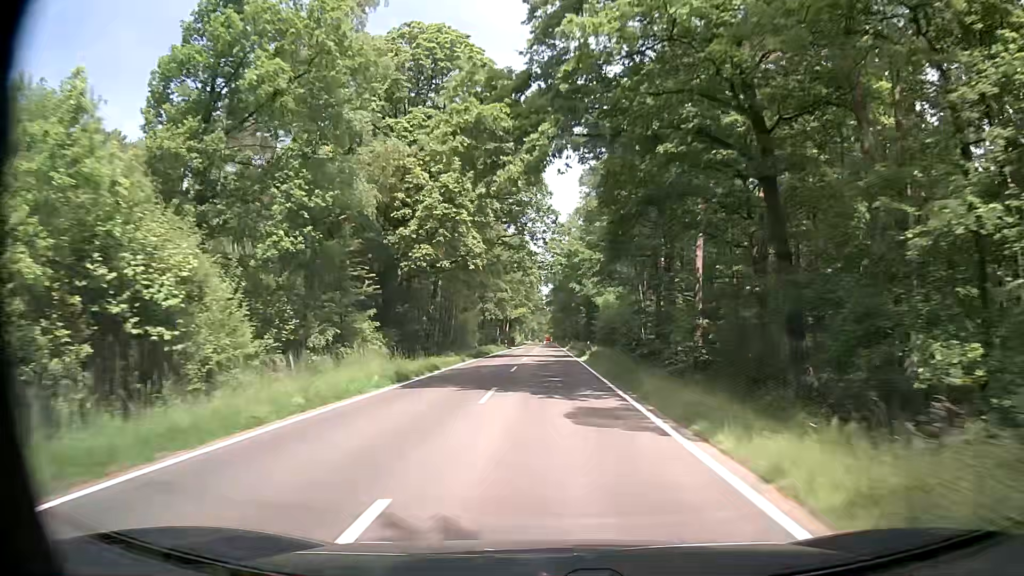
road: tertiary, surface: asphalt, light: Day
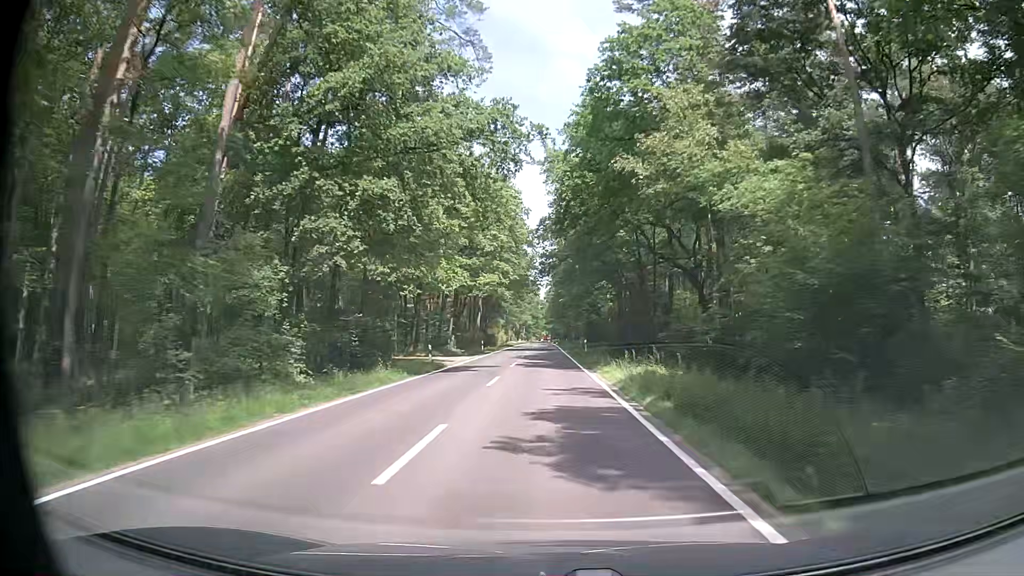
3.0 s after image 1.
(+0.4, +54.9) m; +1°
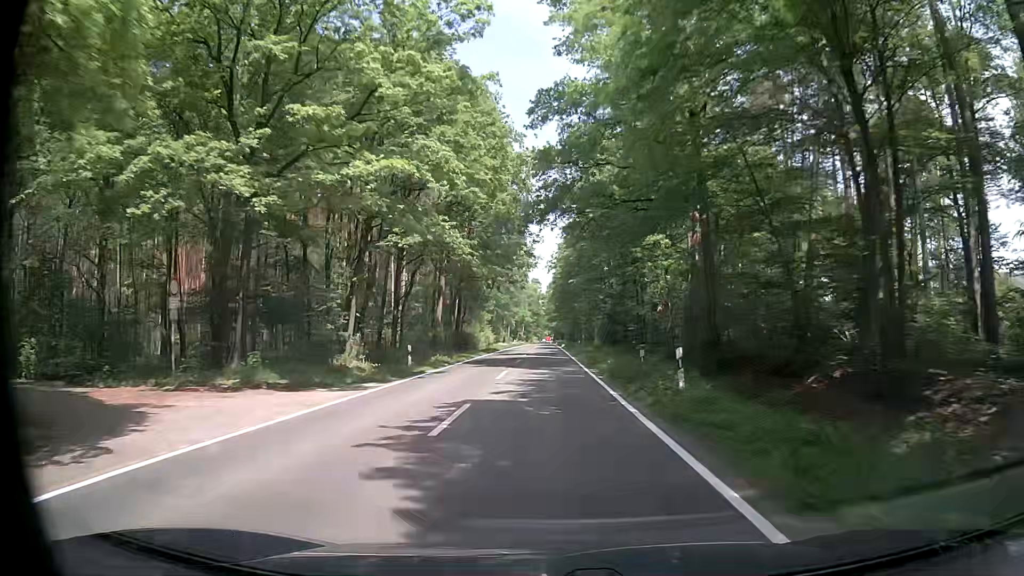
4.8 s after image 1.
(-0.4, +32.9) m; -1°
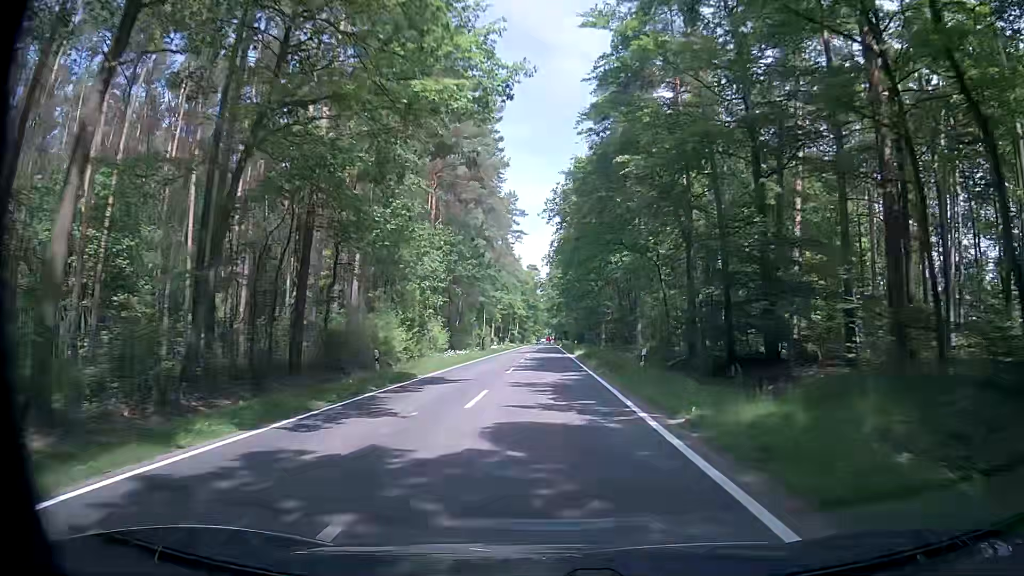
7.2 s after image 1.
(-0.2, +43.9) m; 0°
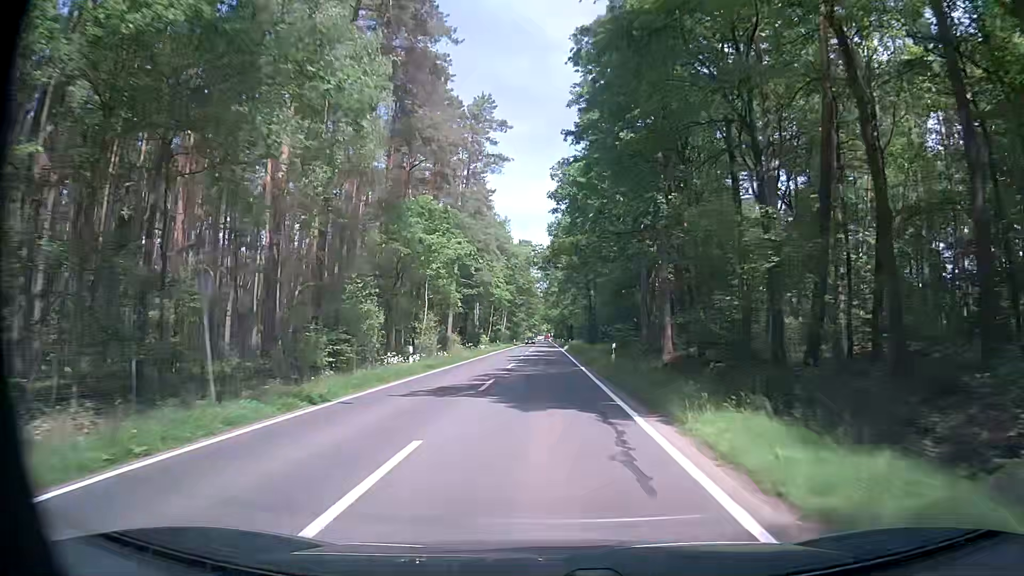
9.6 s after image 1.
(-0.3, +43.9) m; -1°
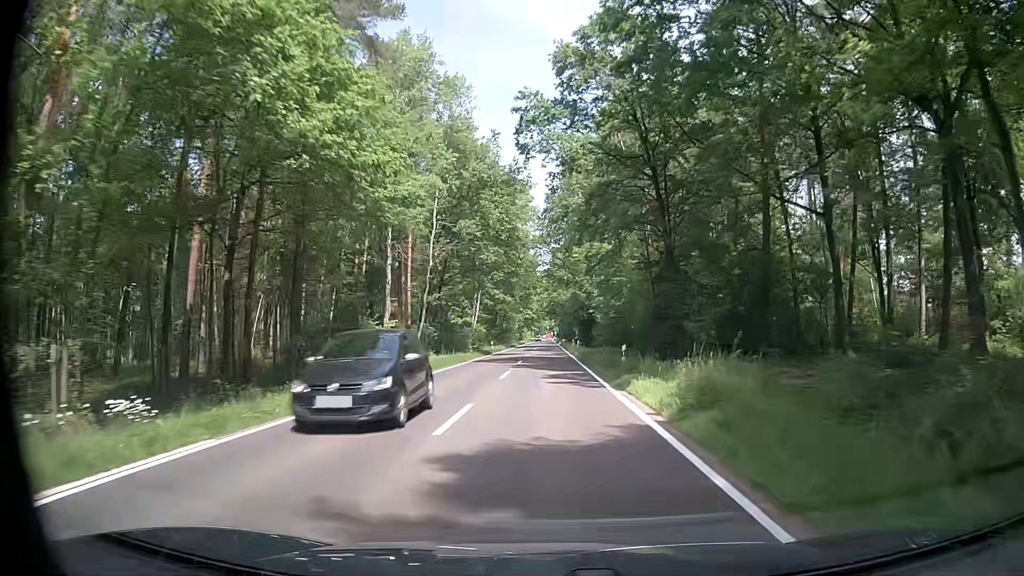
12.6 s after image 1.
(+0.2, +54.9) m; -1°
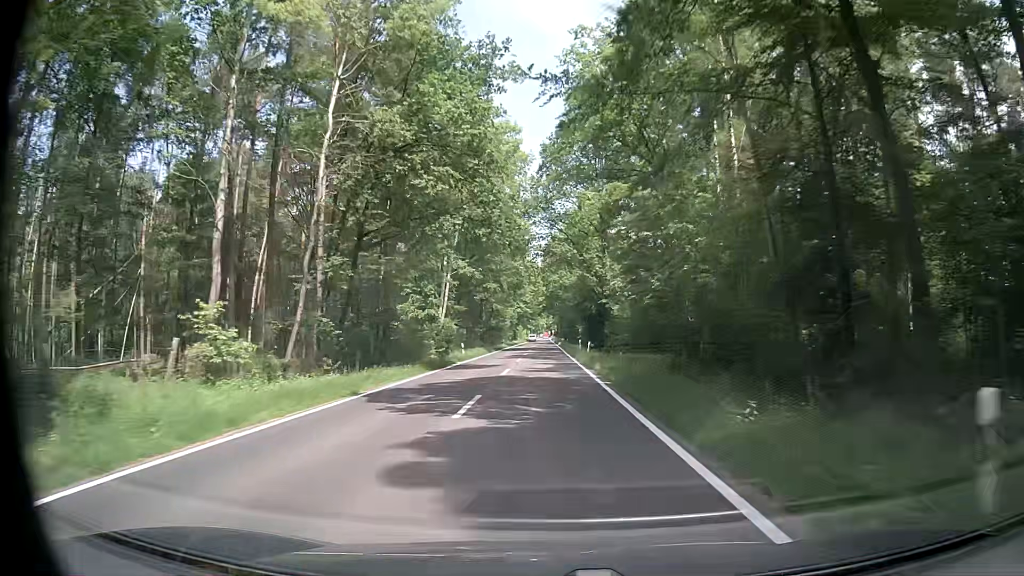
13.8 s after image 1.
(+0.1, +21.9) m; +1°
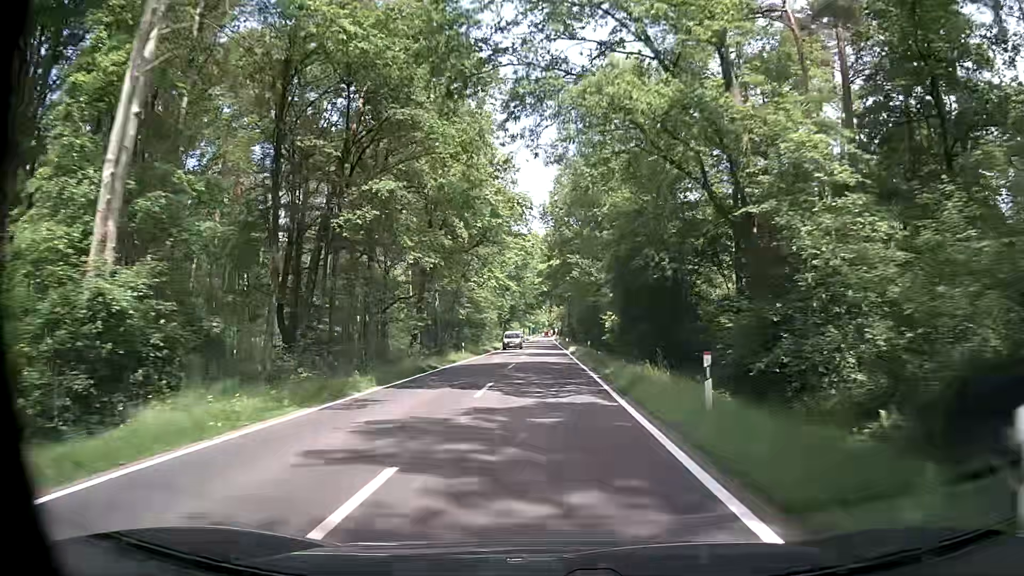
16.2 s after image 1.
(-0.3, +43.9) m; 0°
(0, +10) (0, +20) (0, +30) (0, +40) (0, +50) (-1, +60) (-1, +70) (-1, +80) (-1, +90) (-1, +100) m
